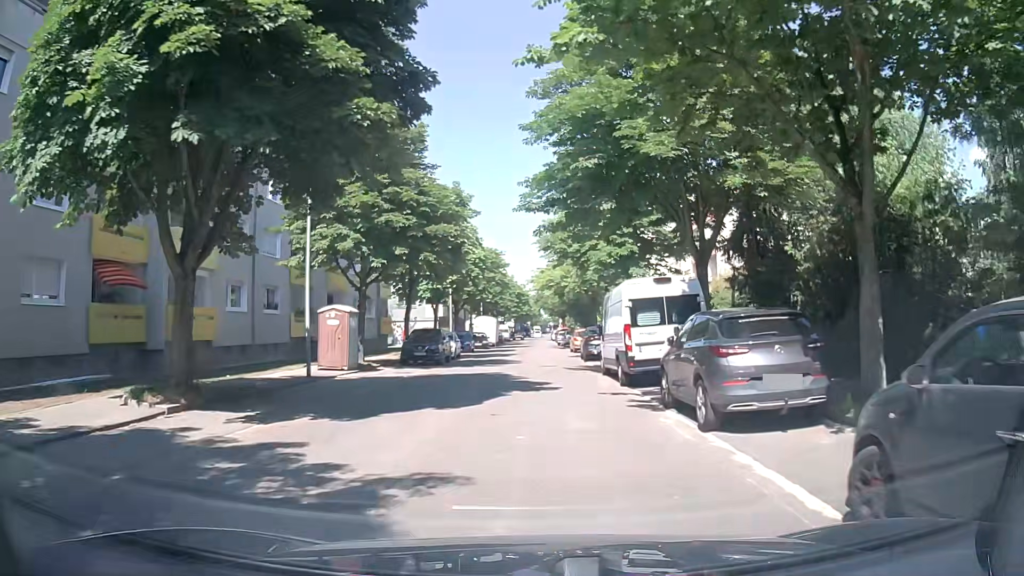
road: residential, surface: asphalt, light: Day
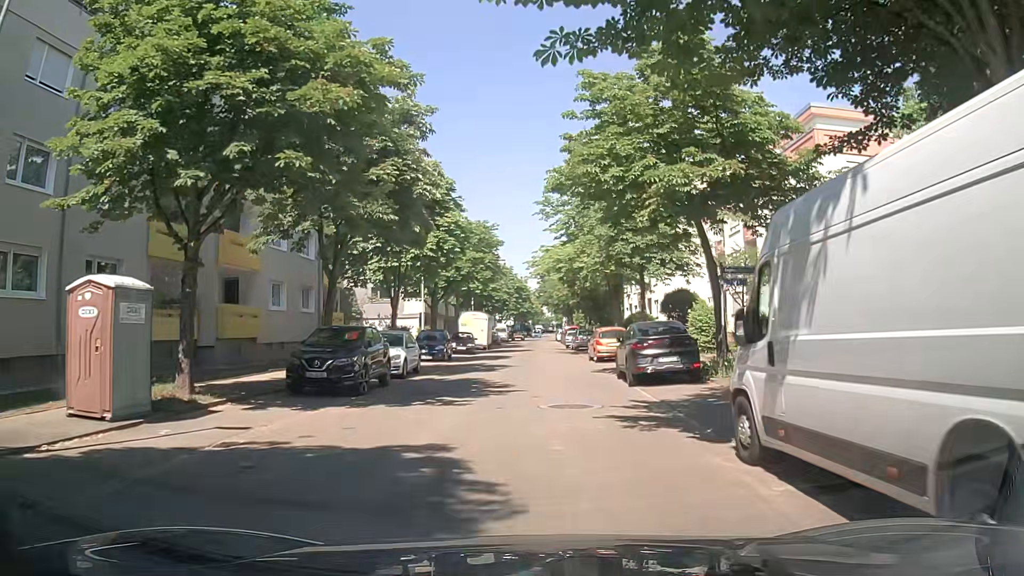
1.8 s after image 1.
(0.0, +14.0) m; +2°
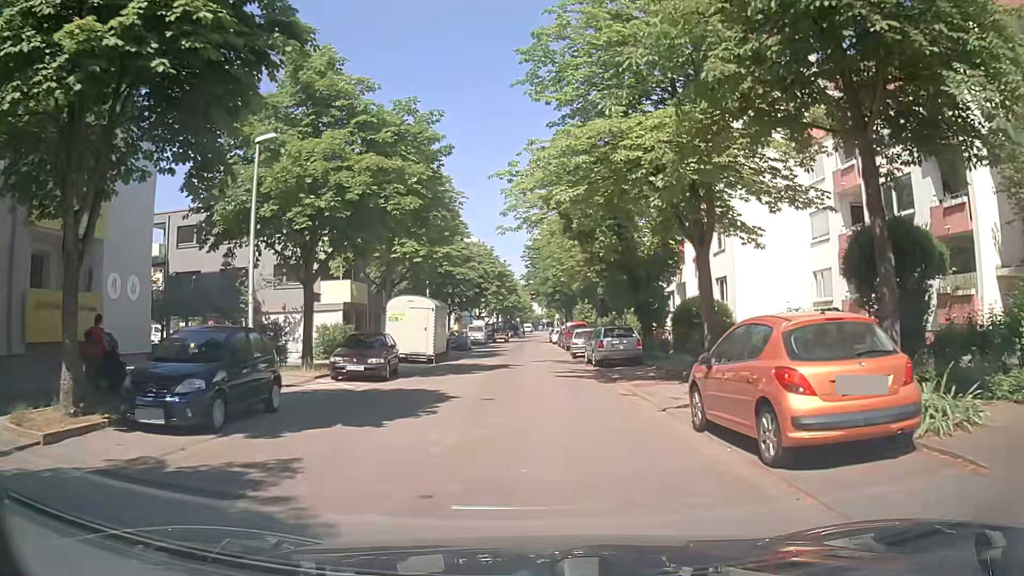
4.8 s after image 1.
(-0.8, +22.6) m; -2°
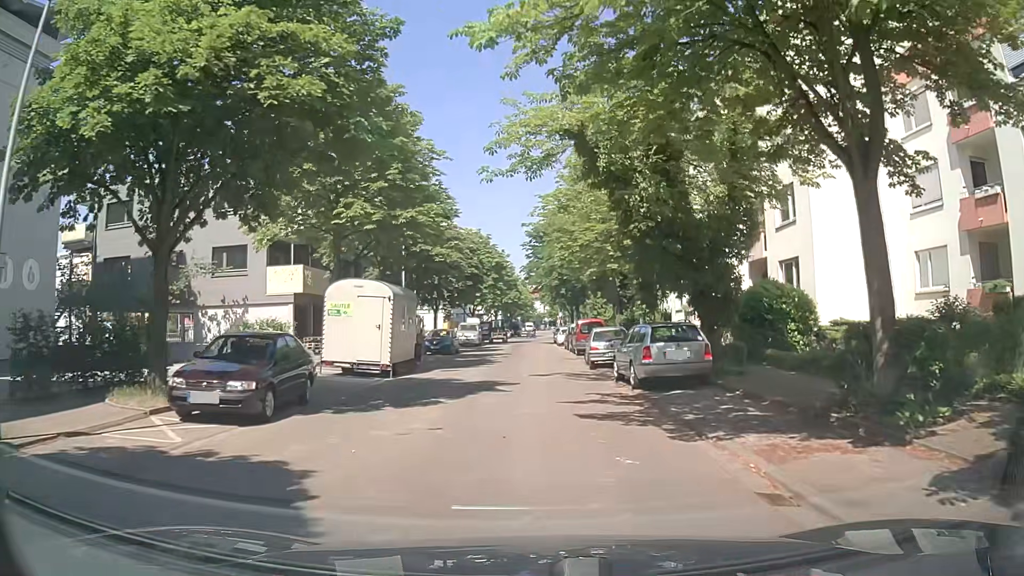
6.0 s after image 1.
(0.0, +9.1) m; 0°
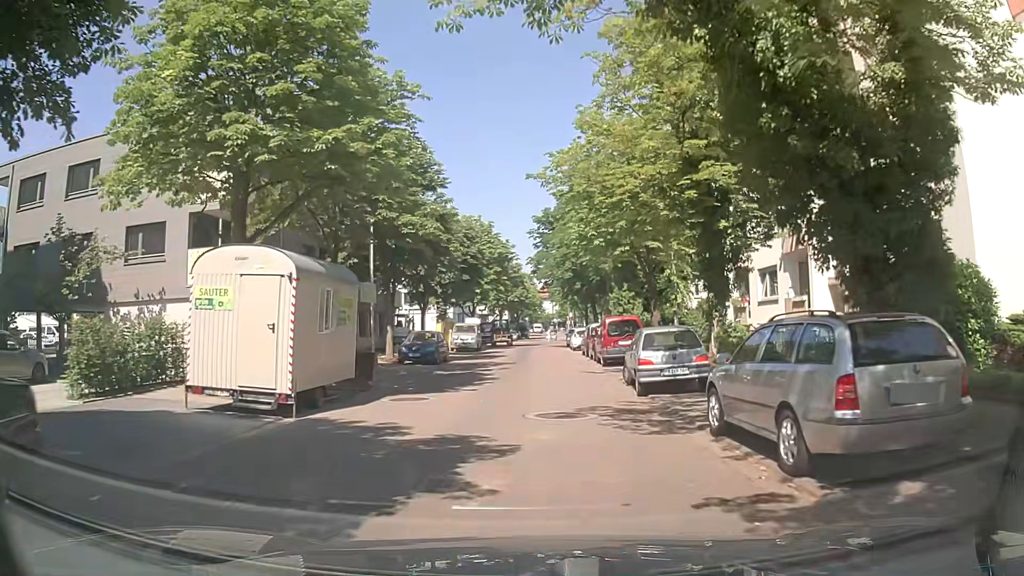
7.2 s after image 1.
(-0.1, +8.9) m; 0°
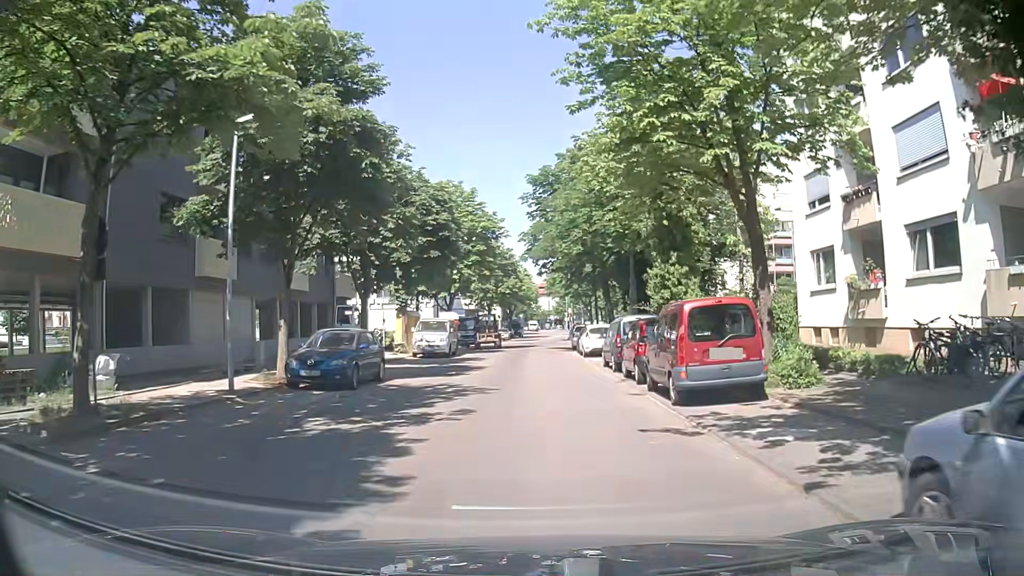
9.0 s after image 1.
(-0.1, +13.1) m; 0°
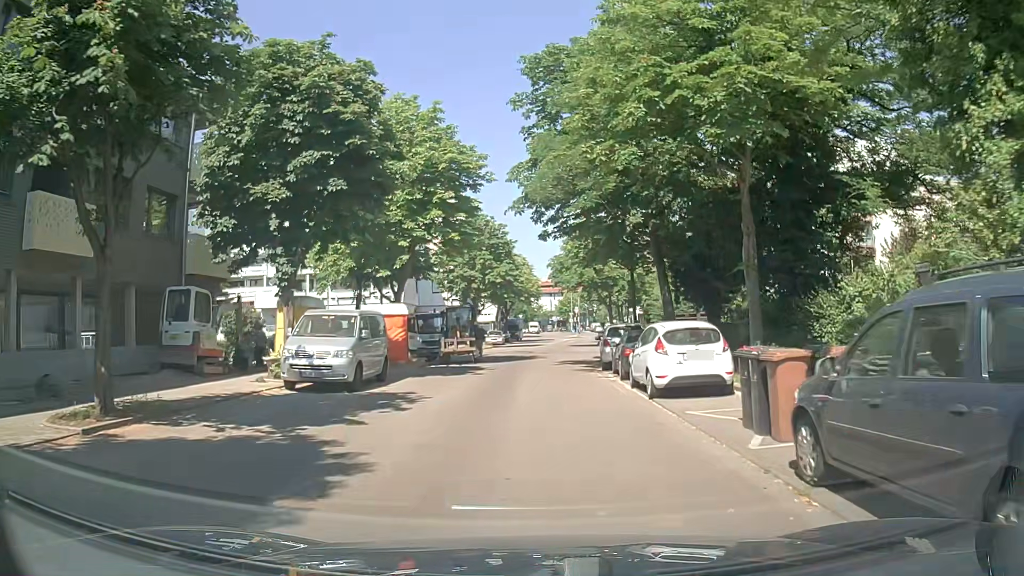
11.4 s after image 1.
(-0.1, +17.5) m; 0°
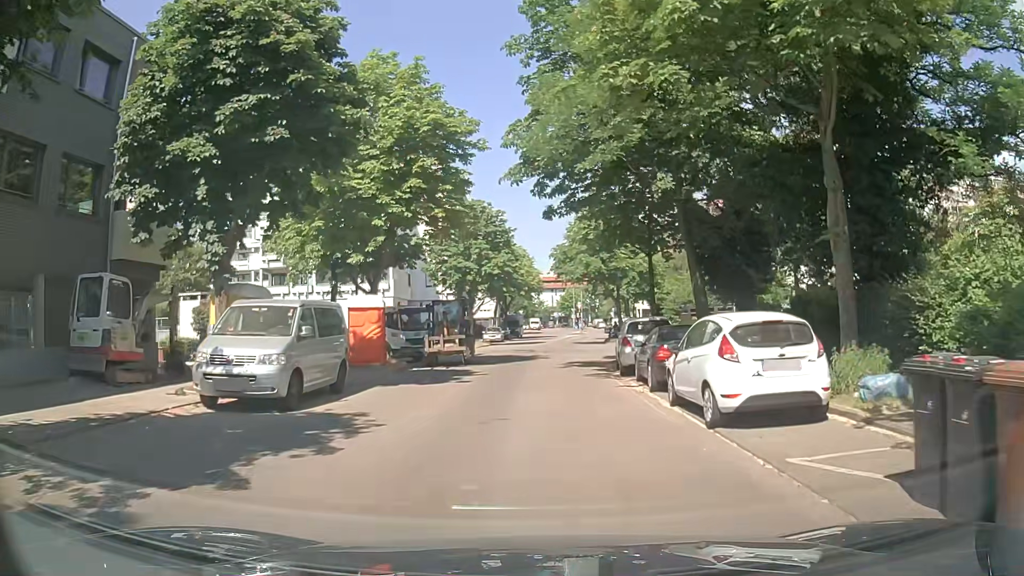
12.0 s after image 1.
(-0.1, +4.4) m; 0°
